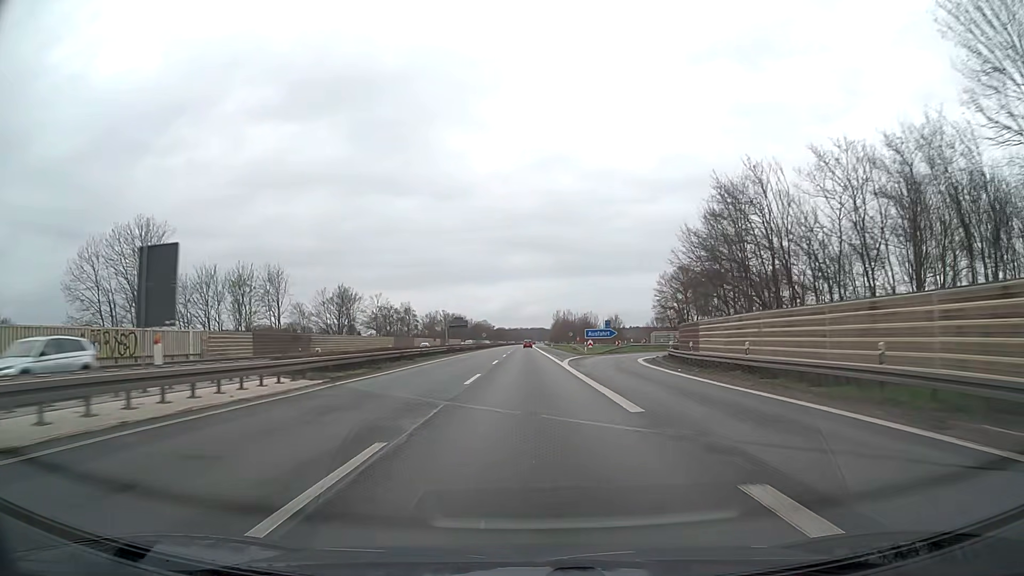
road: motorway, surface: asphalt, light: Day
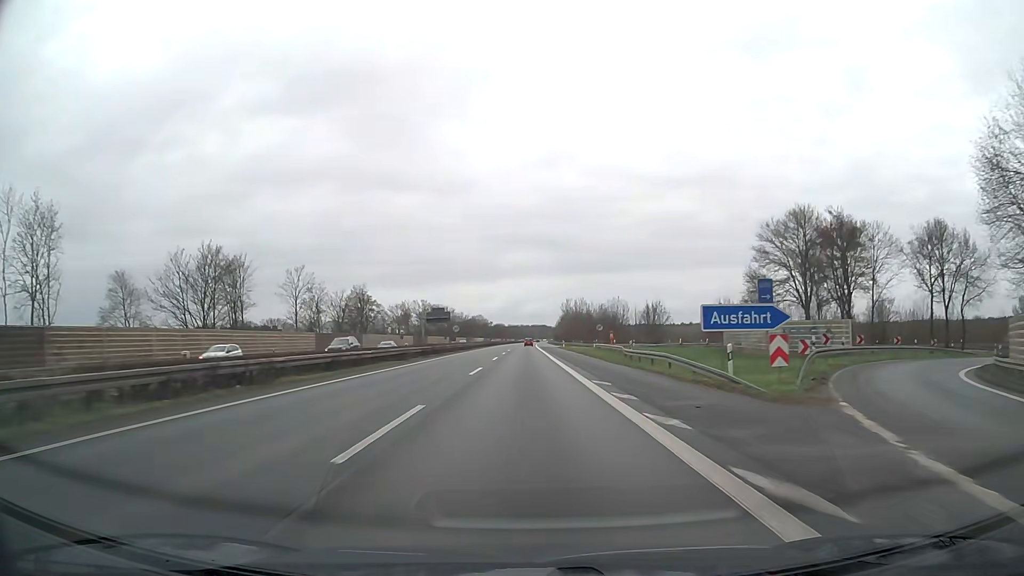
(-0.1, +49.5) m; 0°
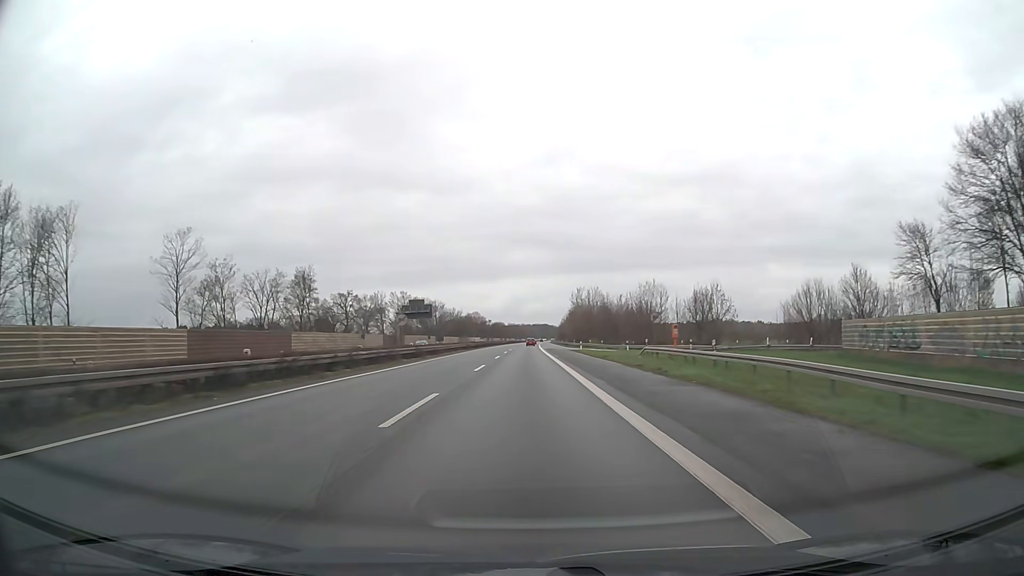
(0.0, +33.0) m; 0°
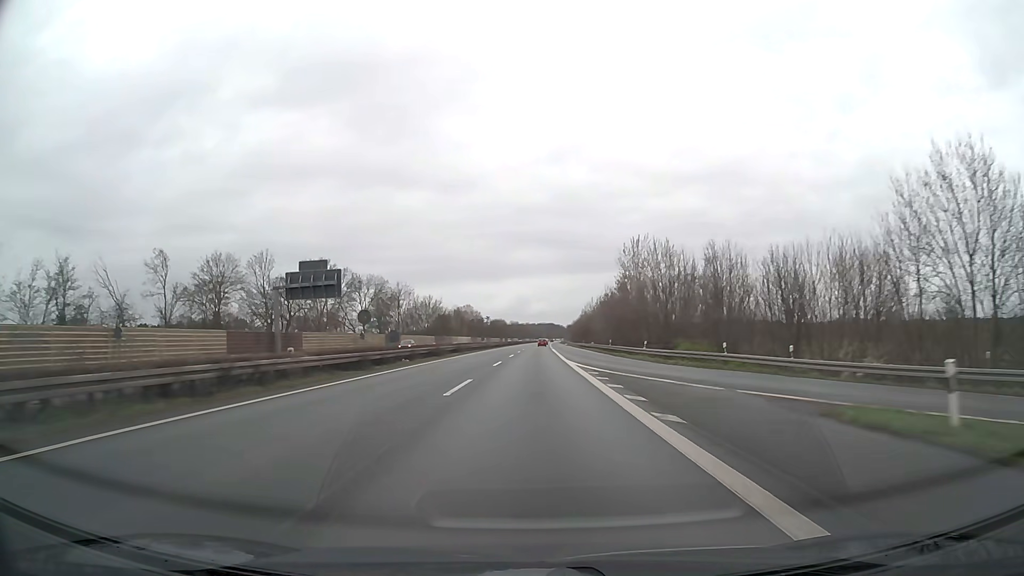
(-0.2, +66.0) m; 0°
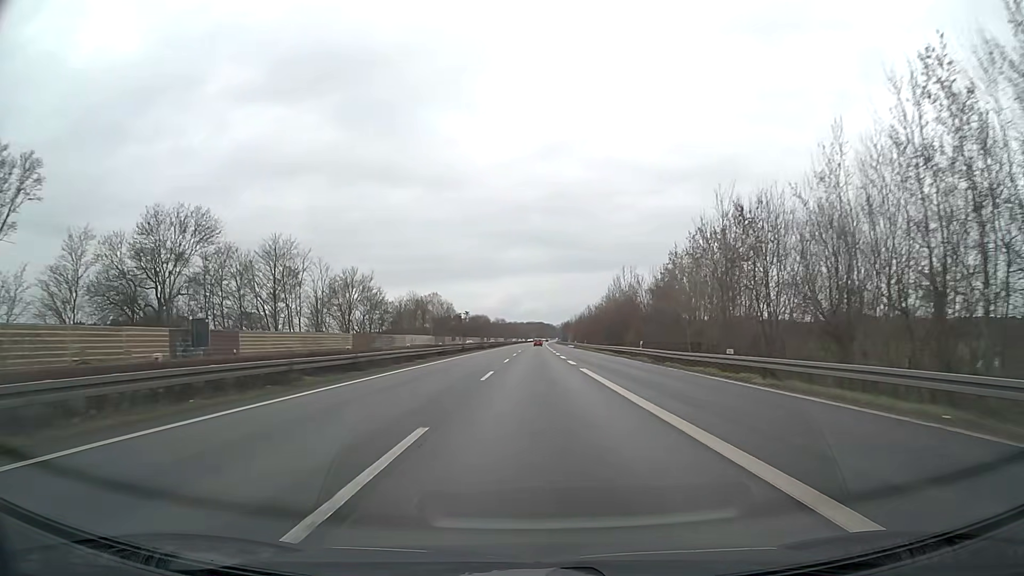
(+0.3, +65.9) m; +1°
(0, +10) (0, +20) (0, +30) (0, +40) (0, +50) (+1, +60) (+1, +70) (+1, +80) (+1, +90) (+1, +100) m
